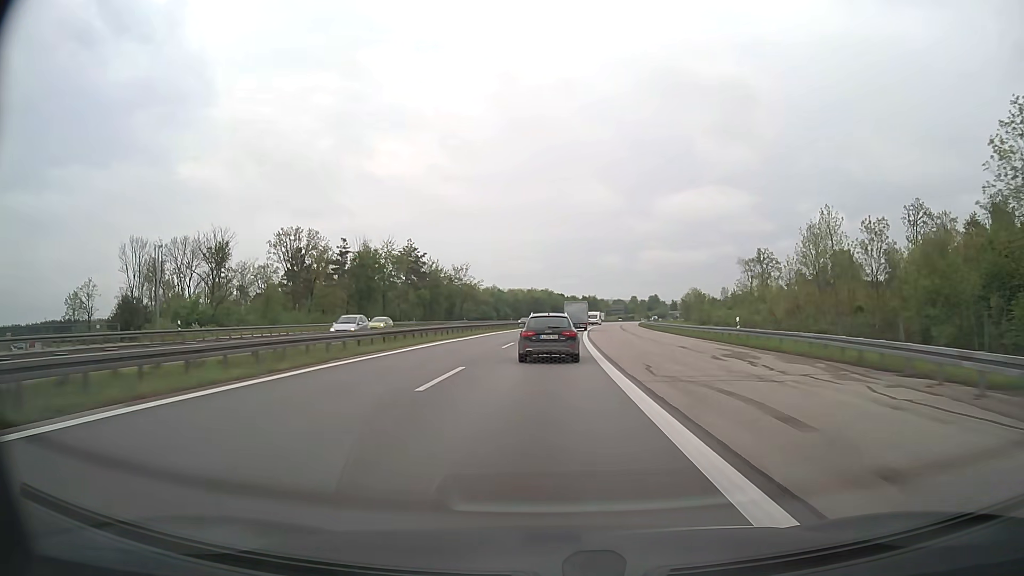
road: motorway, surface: asphalt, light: Day
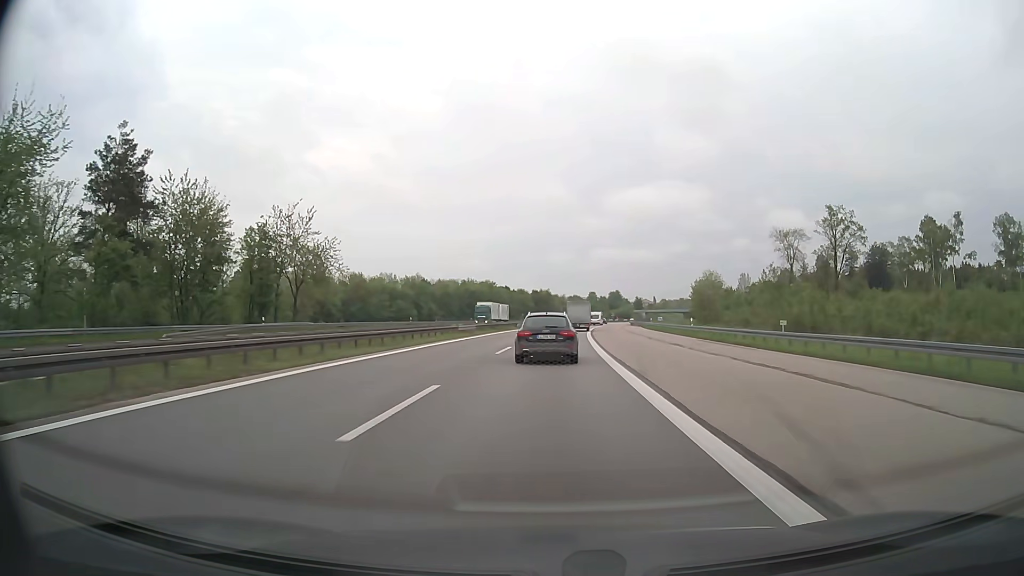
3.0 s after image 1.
(+2.9, +77.0) m; +5°
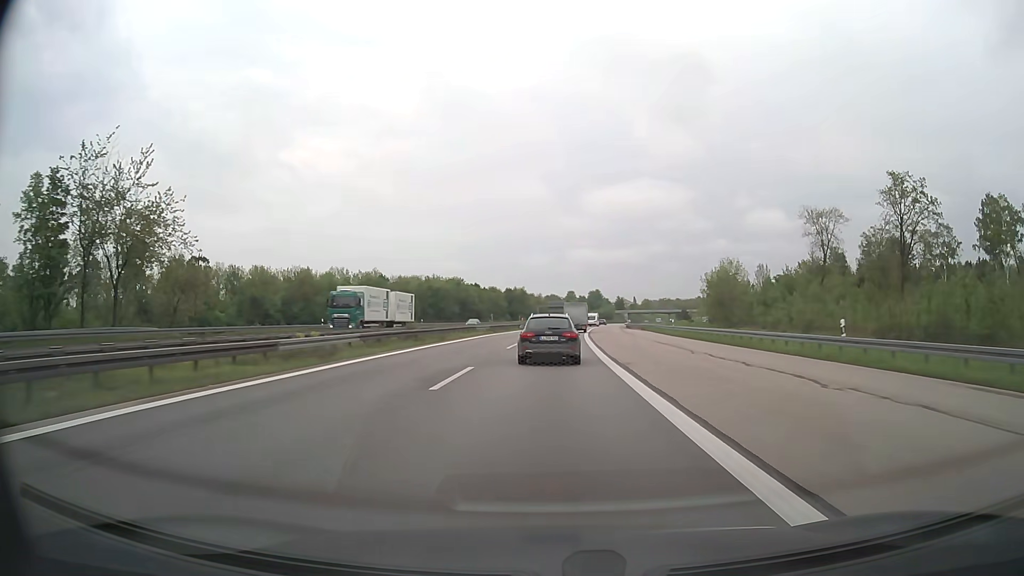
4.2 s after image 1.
(+0.4, +30.4) m; +2°
(0, +10) (0, +20) (+1, +30) (+1, +40) (+1, +50) (+2, +60) (+3, +70) (+3, +80) (+4, +90) (+5, +100) m
